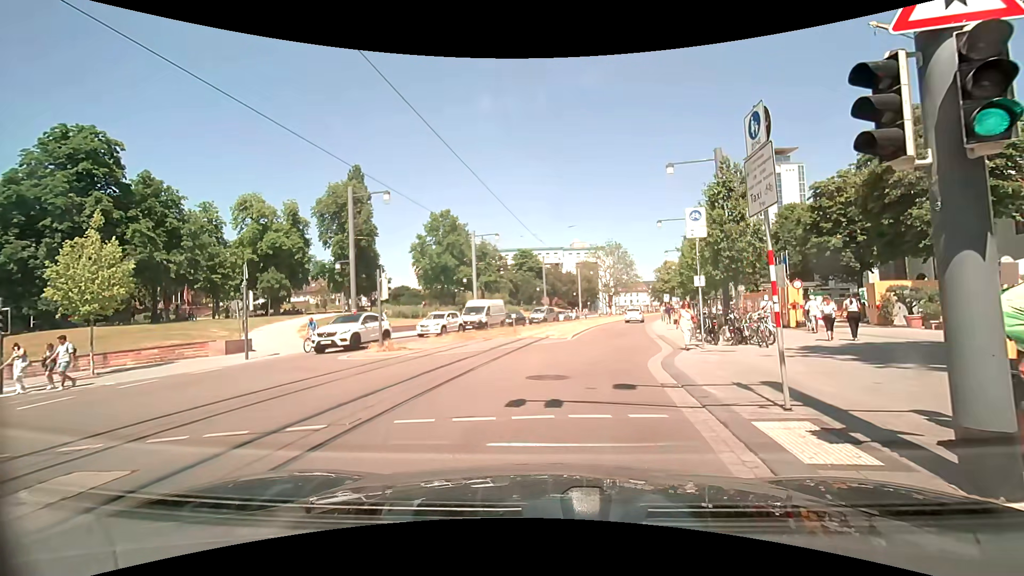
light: Day
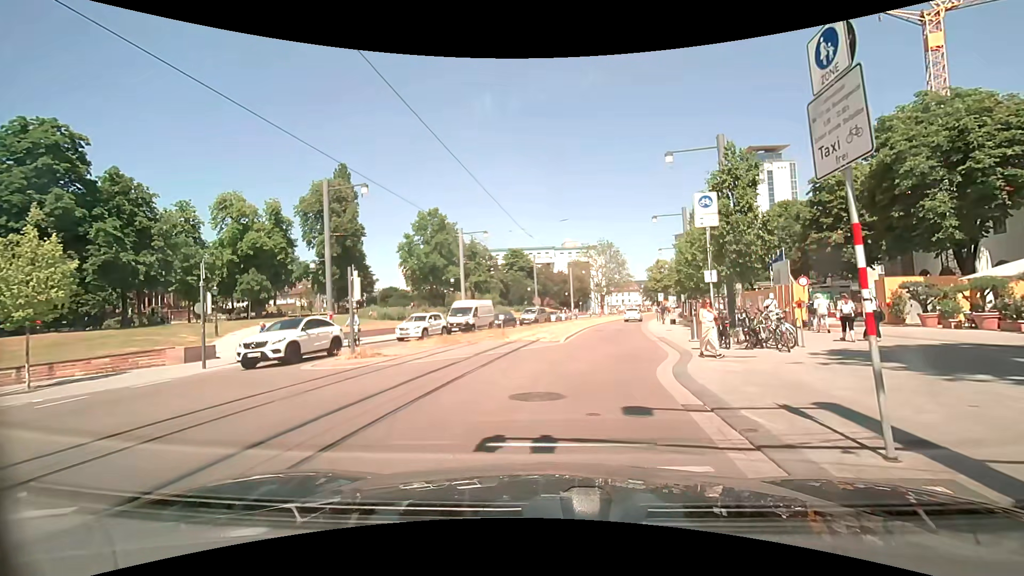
(0.0, +2.2) m; 0°
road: residential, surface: asphalt
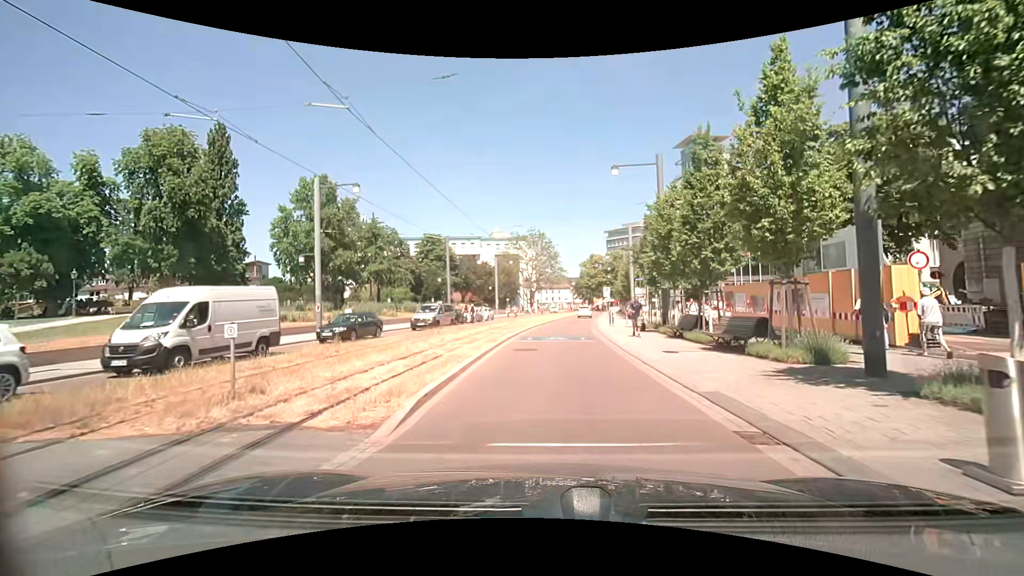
(+1.5, +16.2) m; +7°
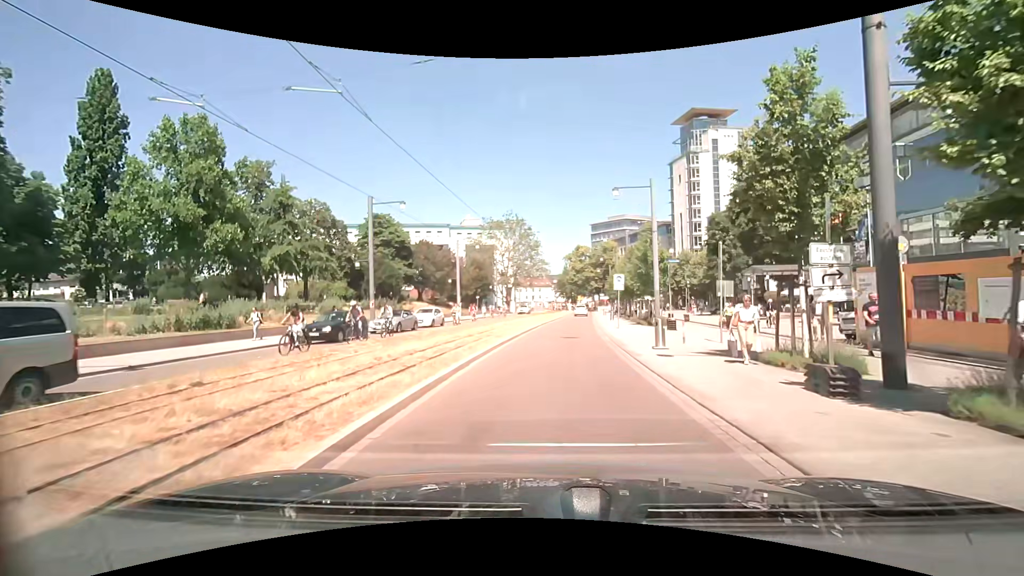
(+0.7, +19.2) m; +3°
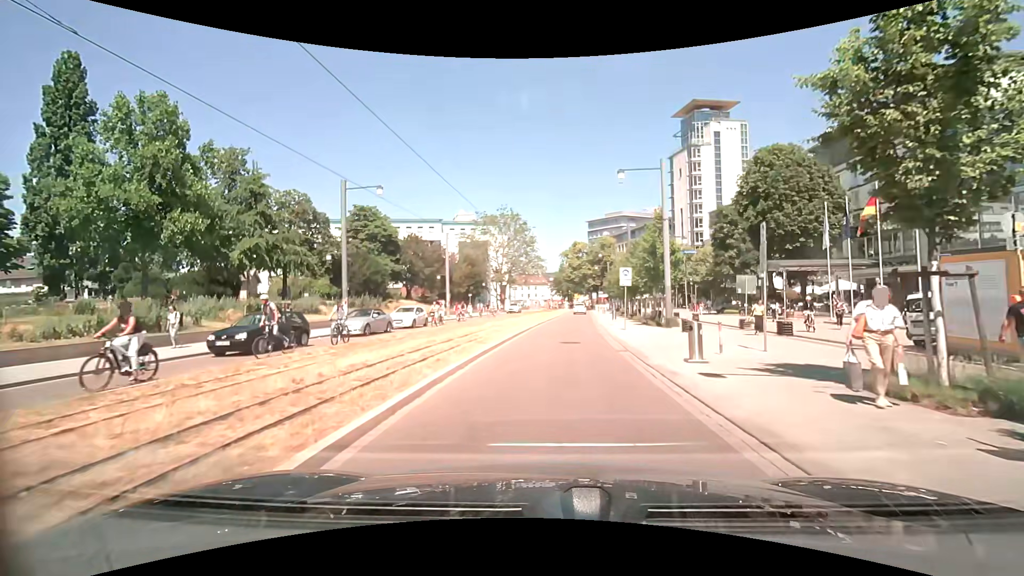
(0.0, +4.1) m; 0°
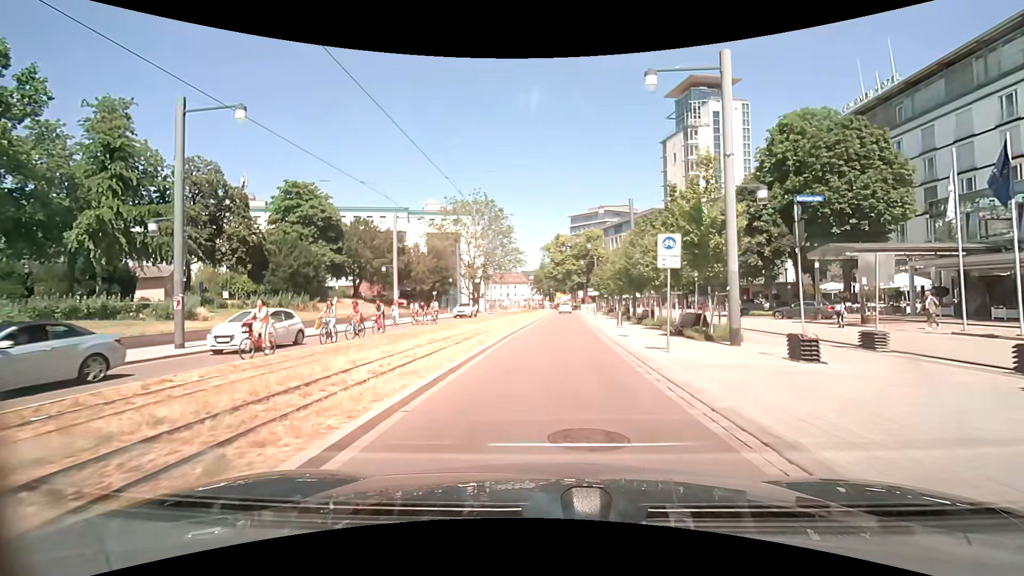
(+0.3, +12.7) m; +2°
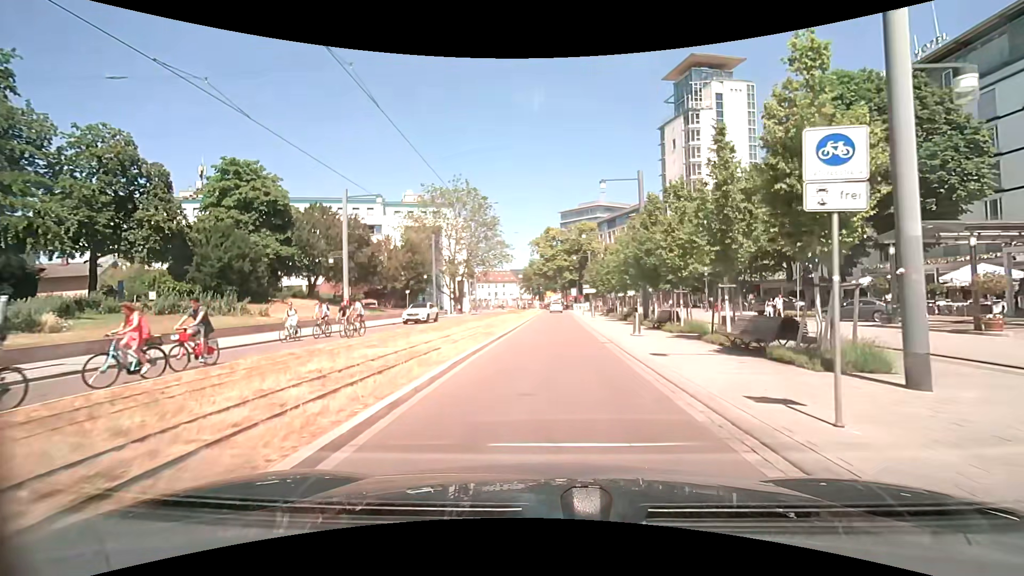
(+0.2, +8.4) m; +2°
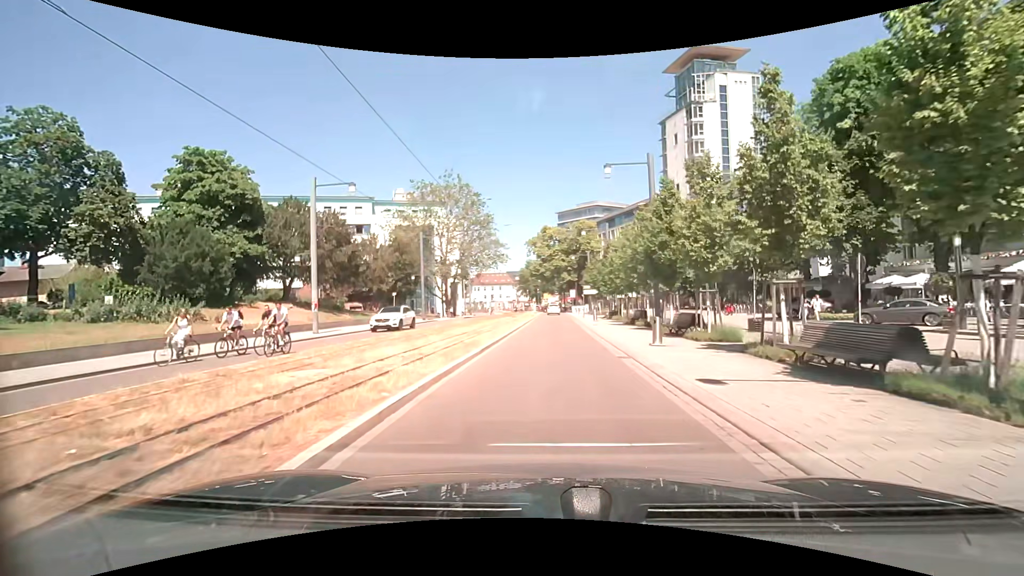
(0.0, +4.2) m; 0°
